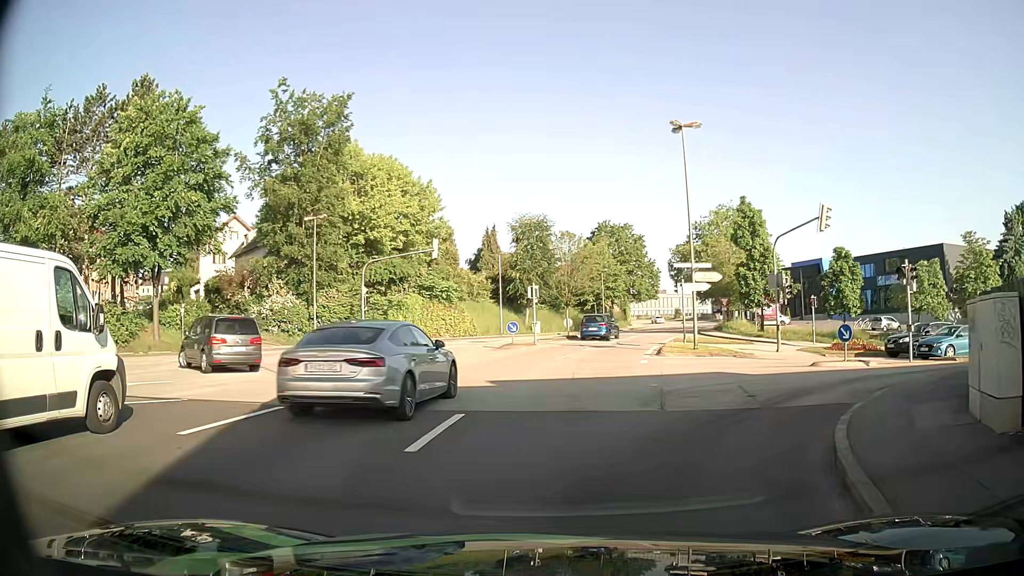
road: tertiary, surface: asphalt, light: Day
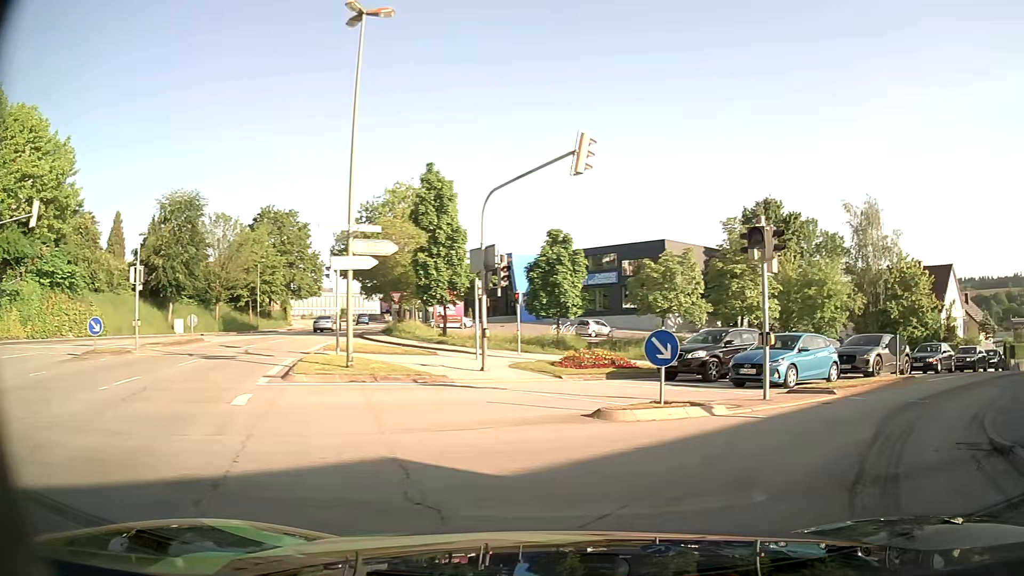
(+1.4, +11.7) m; +27°
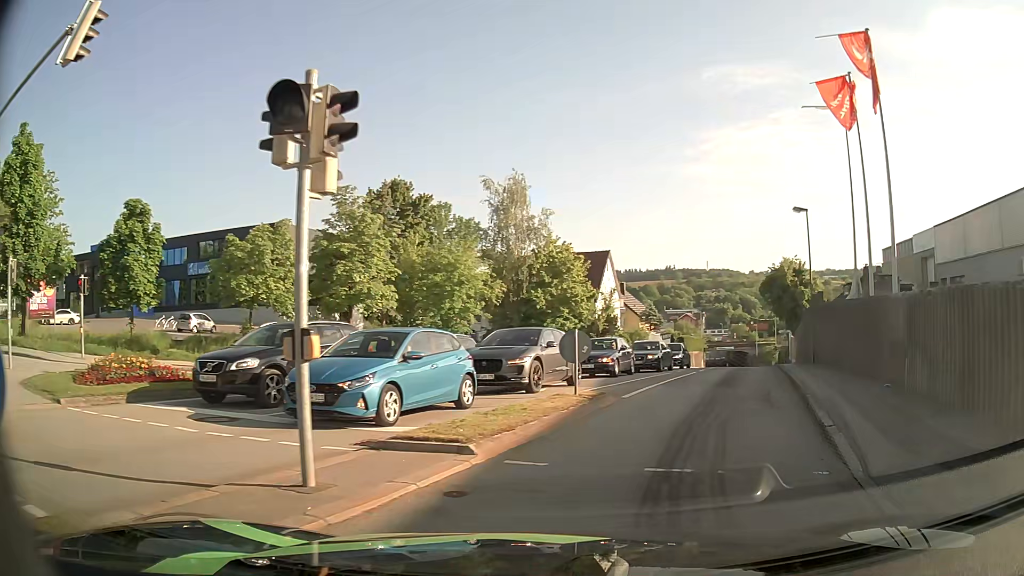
(+2.1, +7.3) m; +31°
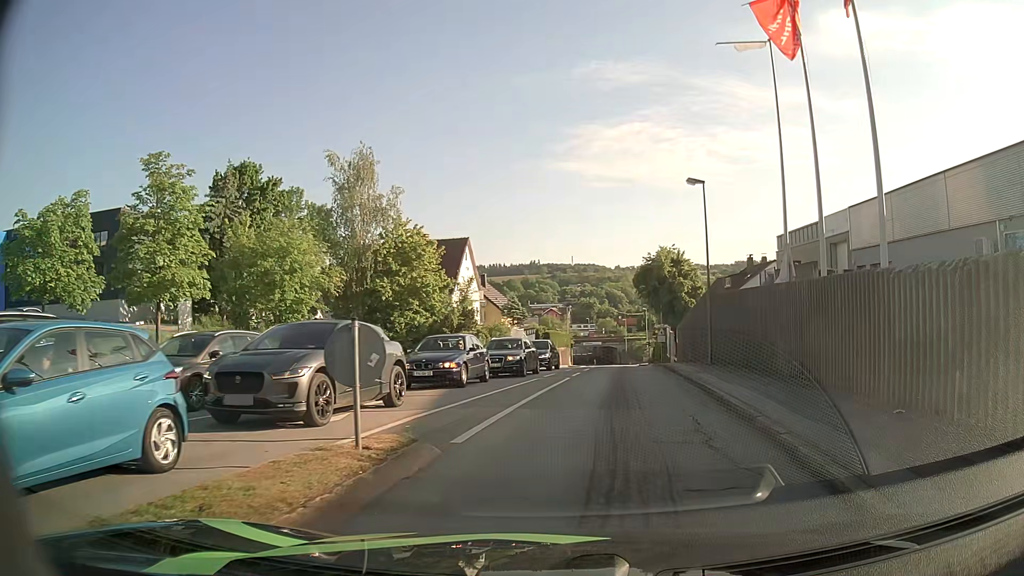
(+0.7, +6.0) m; +12°
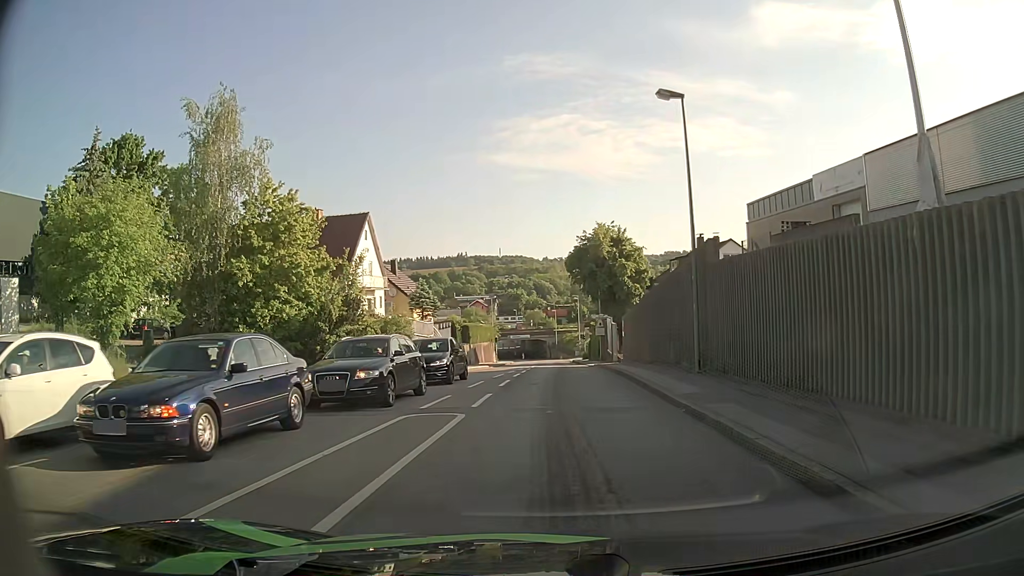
(+0.6, +10.5) m; +5°
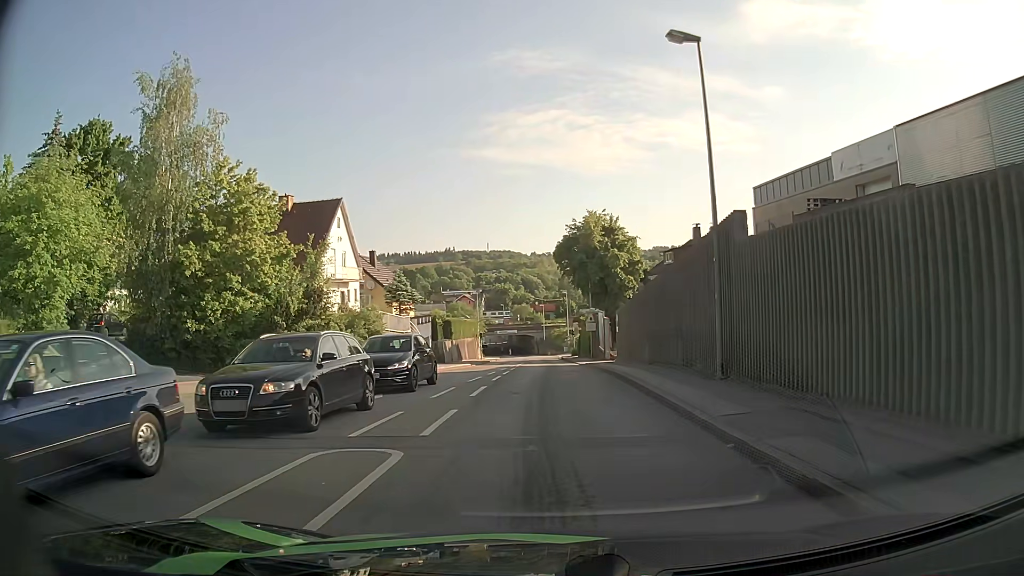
(0.0, +3.8) m; +2°
